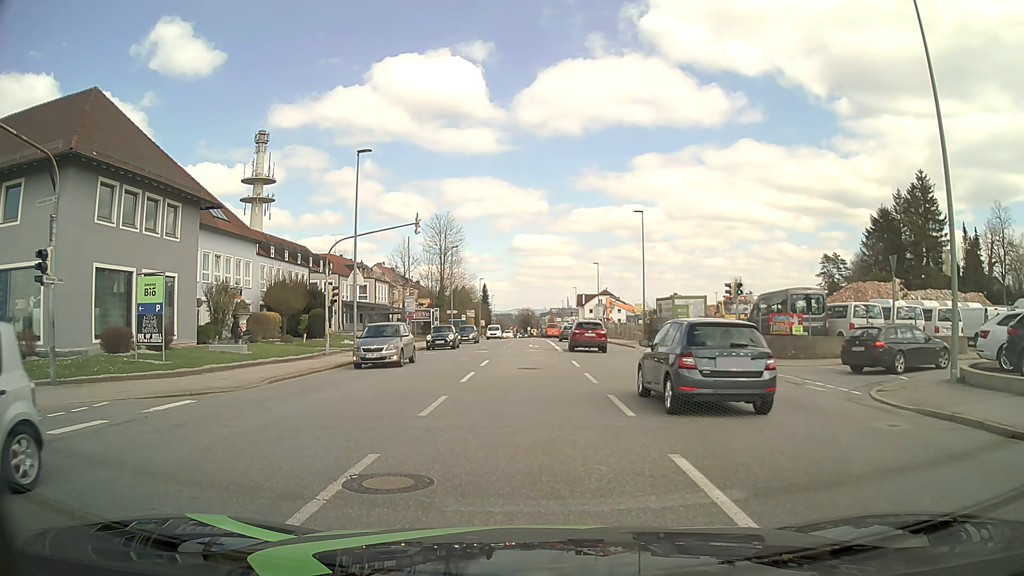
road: tertiary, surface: asphalt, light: Day
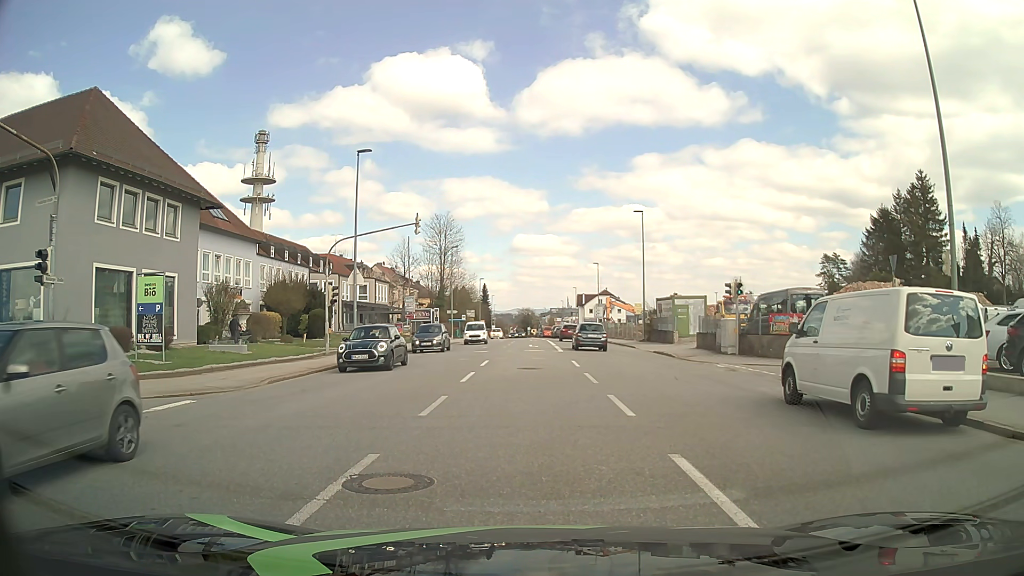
(0.0, 0.0) m; 0°
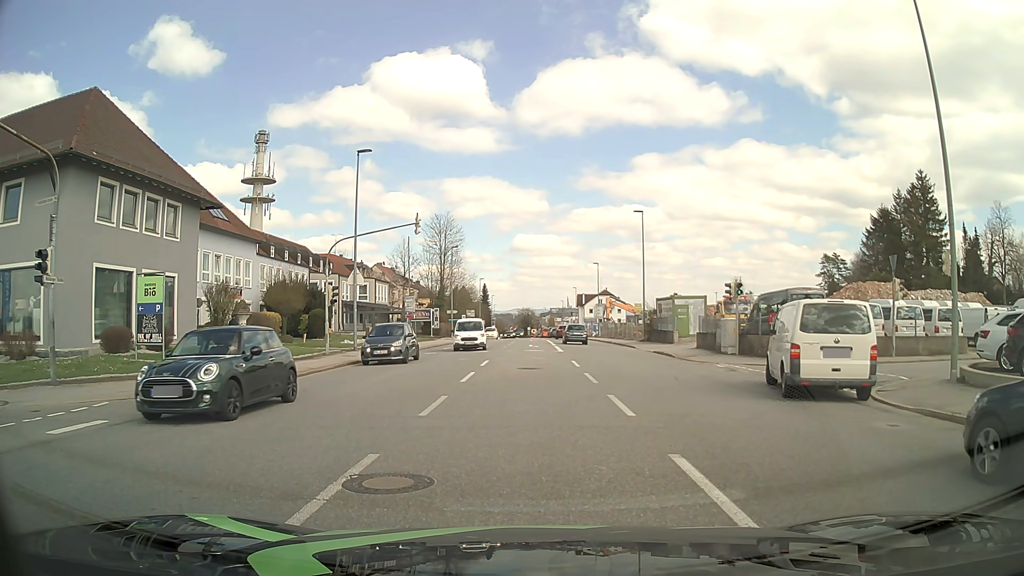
(0.0, 0.0) m; 0°
